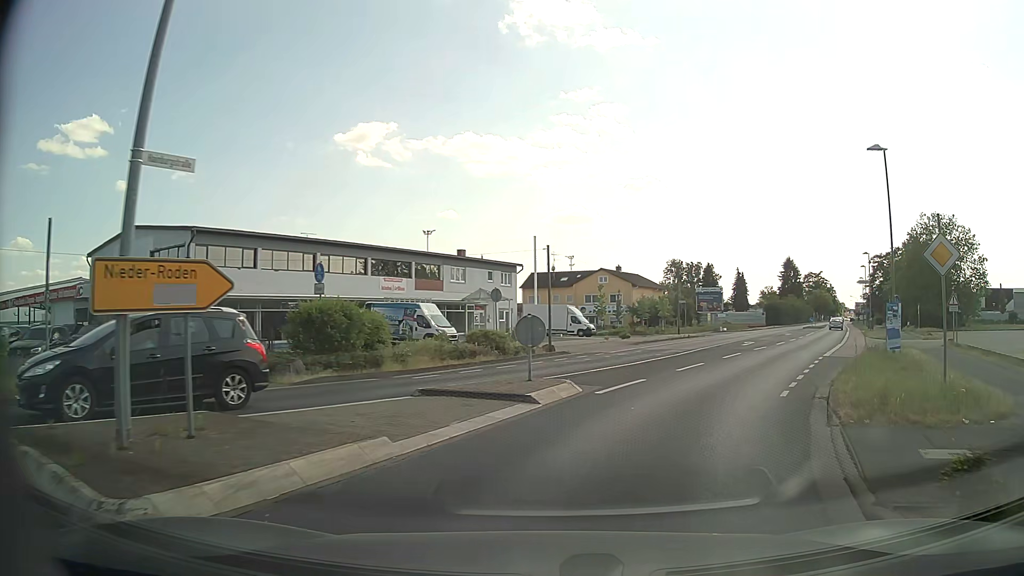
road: tertiary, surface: asphalt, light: Day
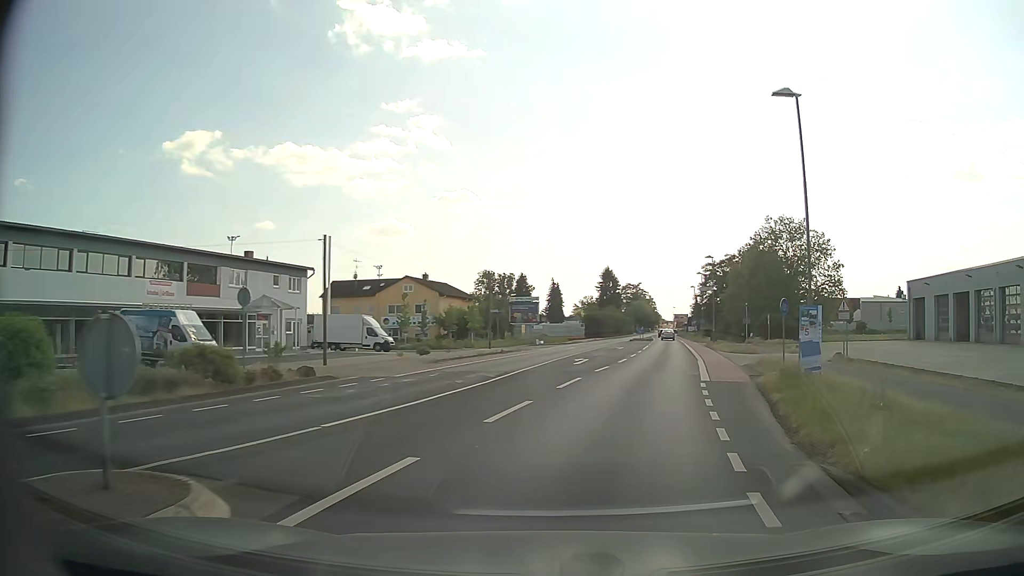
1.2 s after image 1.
(+1.1, +8.3) m; +16°
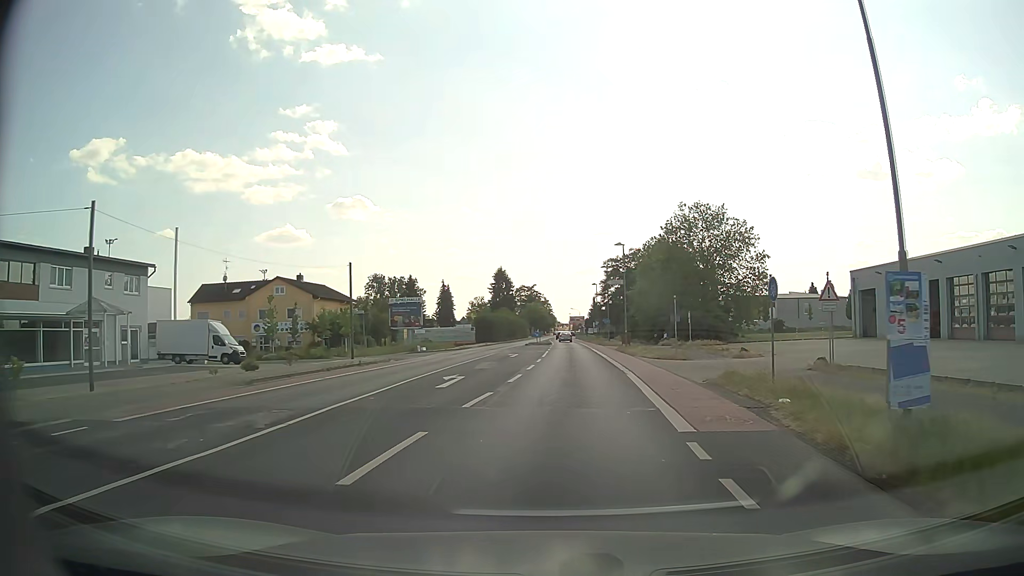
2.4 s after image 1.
(+0.8, +10.0) m; +8°
(0, +10) (+1, +20) (+1, +30) (+2, +40) (+2, +50) (+2, +60) (+2, +70) (+3, +80) (+3, +90) (+3, +100) m
